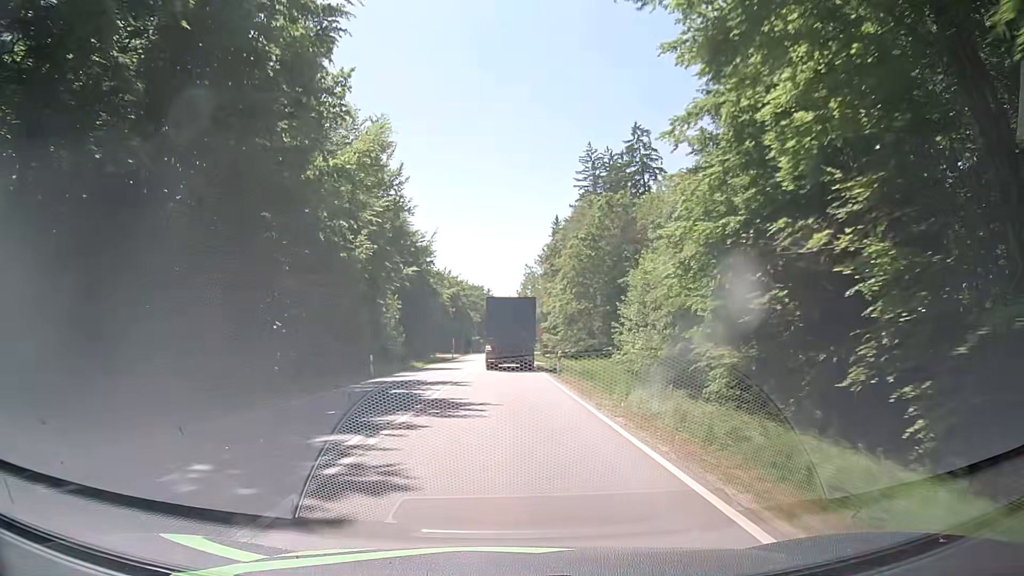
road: secondary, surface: asphalt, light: Day
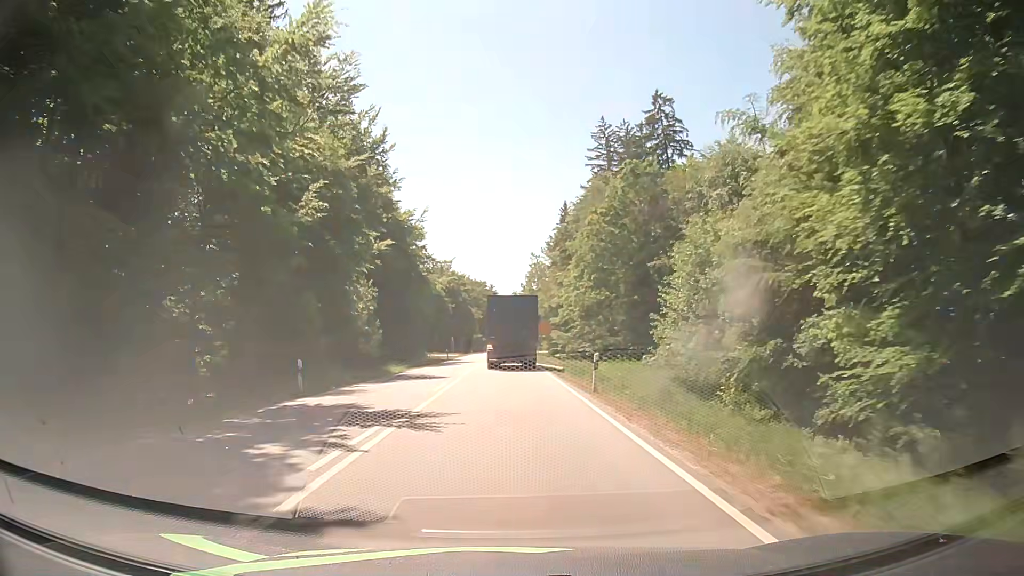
(0.0, +11.5) m; 0°
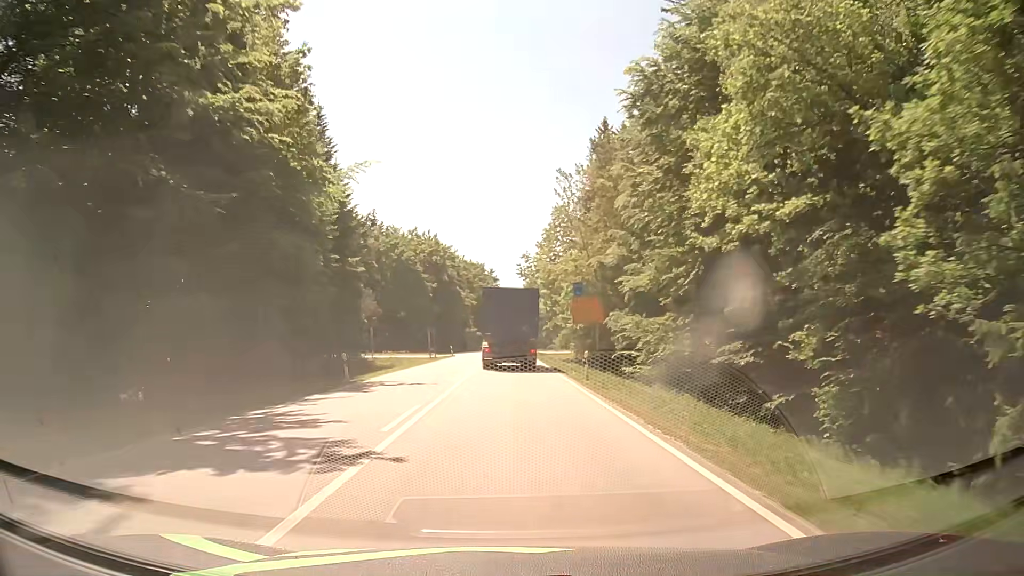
(-0.2, +44.4) m; 0°
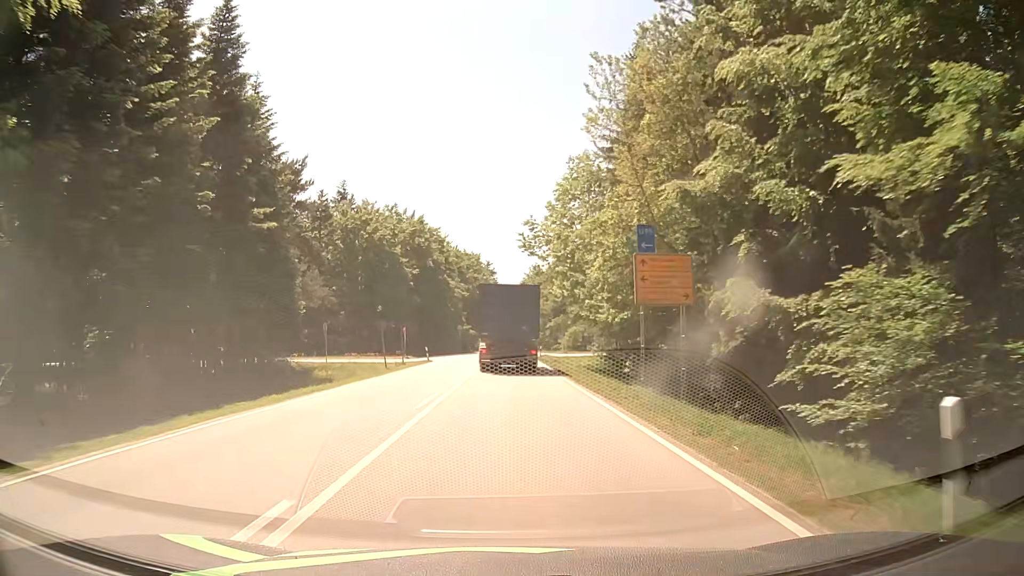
(0.0, +20.4) m; 0°
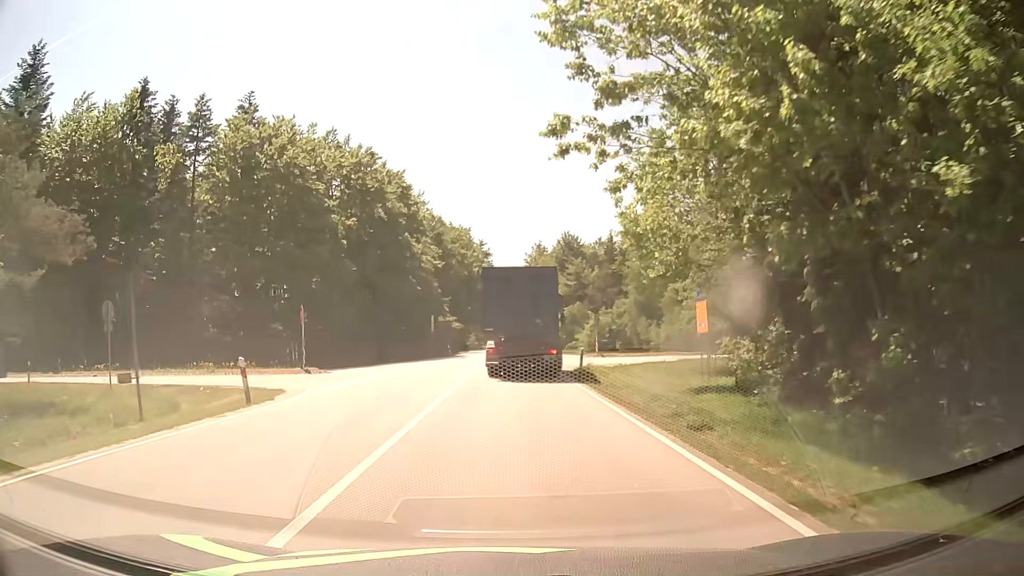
(-0.1, +35.0) m; 0°
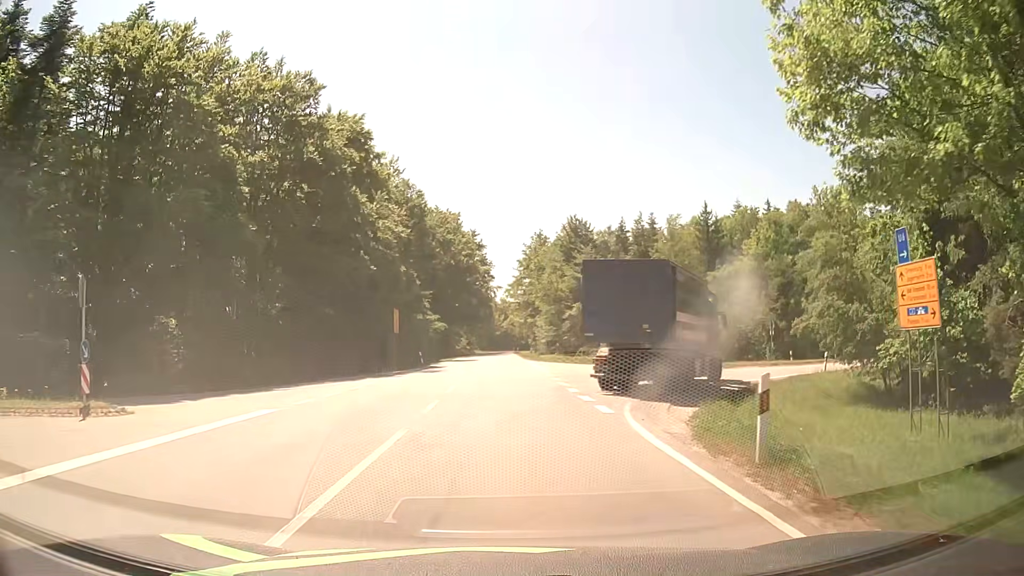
(-0.1, +19.6) m; +1°
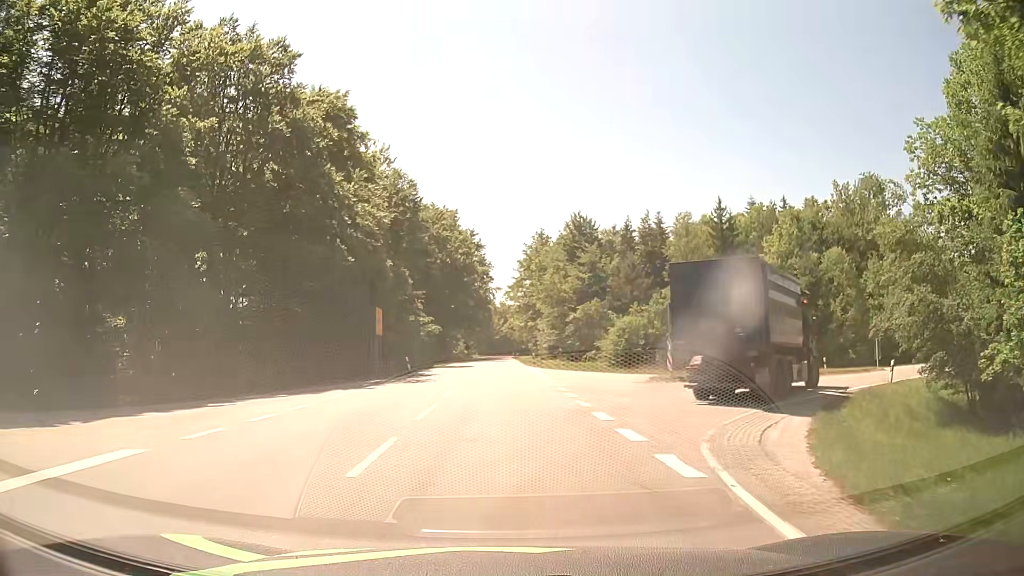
(0.0, +6.3) m; -1°
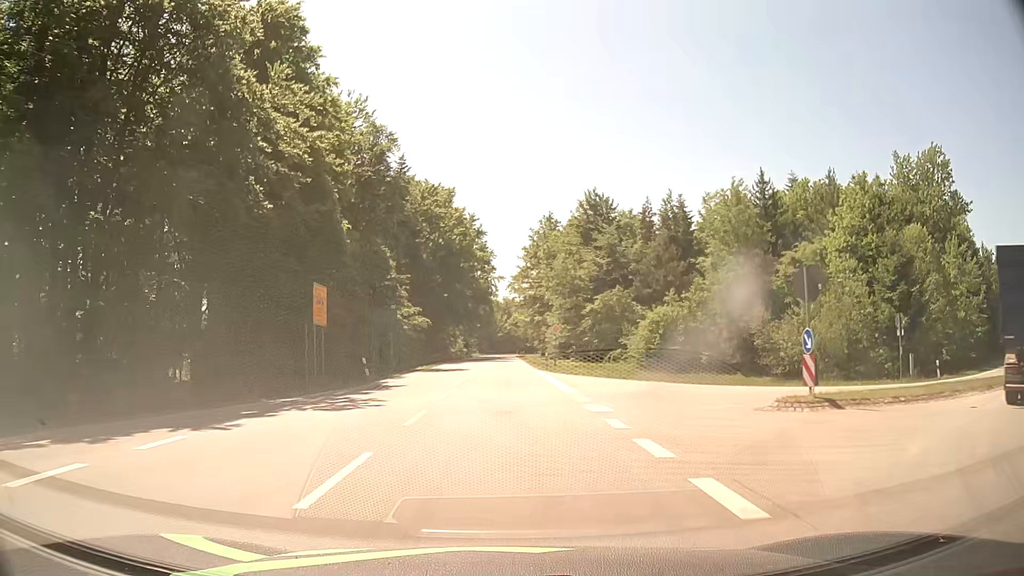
(+0.1, +14.1) m; +1°
(0, +10) (0, +20) (0, +30) (0, +40) (-1, +50) (-1, +60) (-1, +70) (-1, +80) (-1, +90) (-1, +100) m
